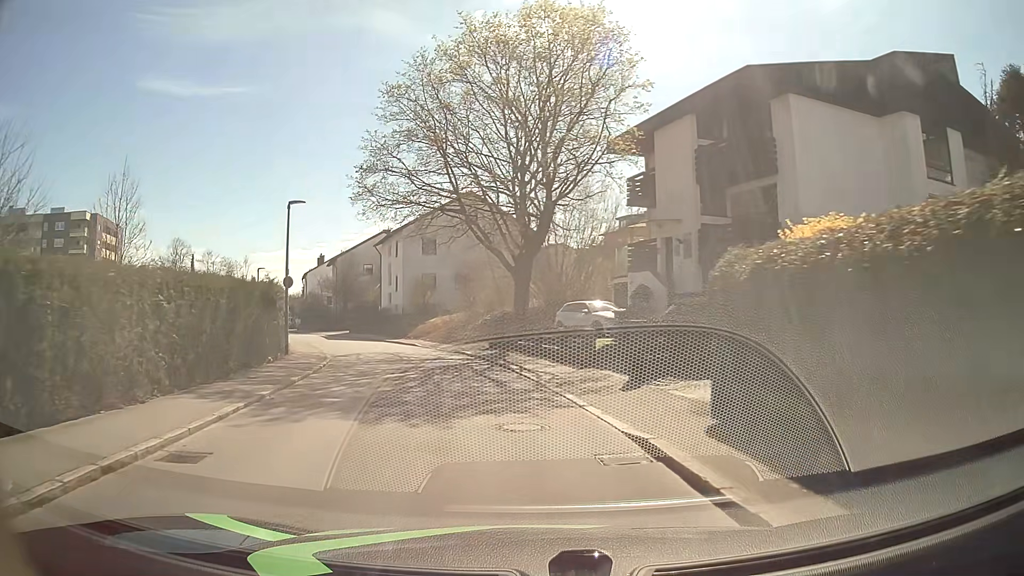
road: residential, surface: asphalt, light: Day
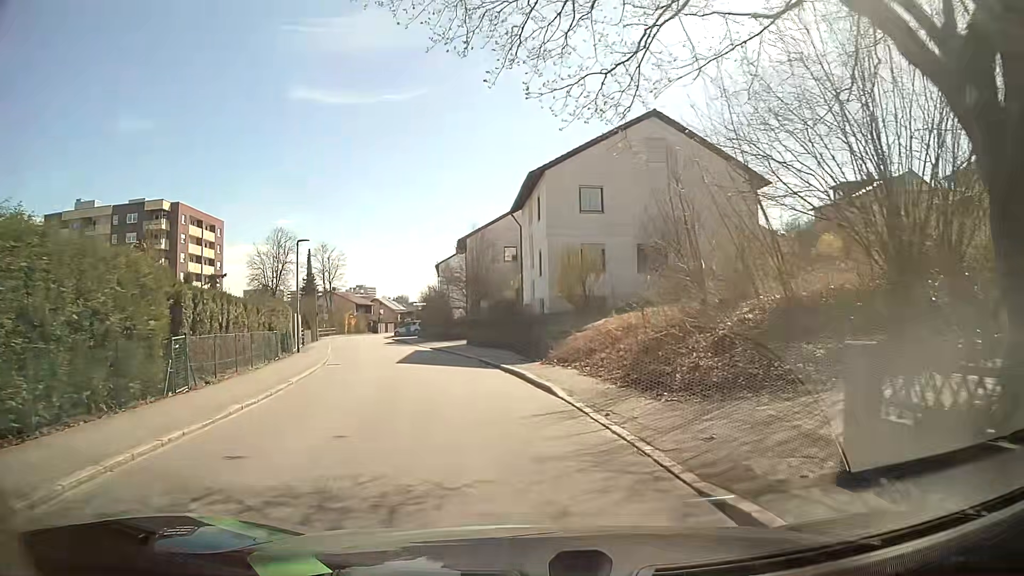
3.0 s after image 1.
(-2.8, +22.1) m; -15°
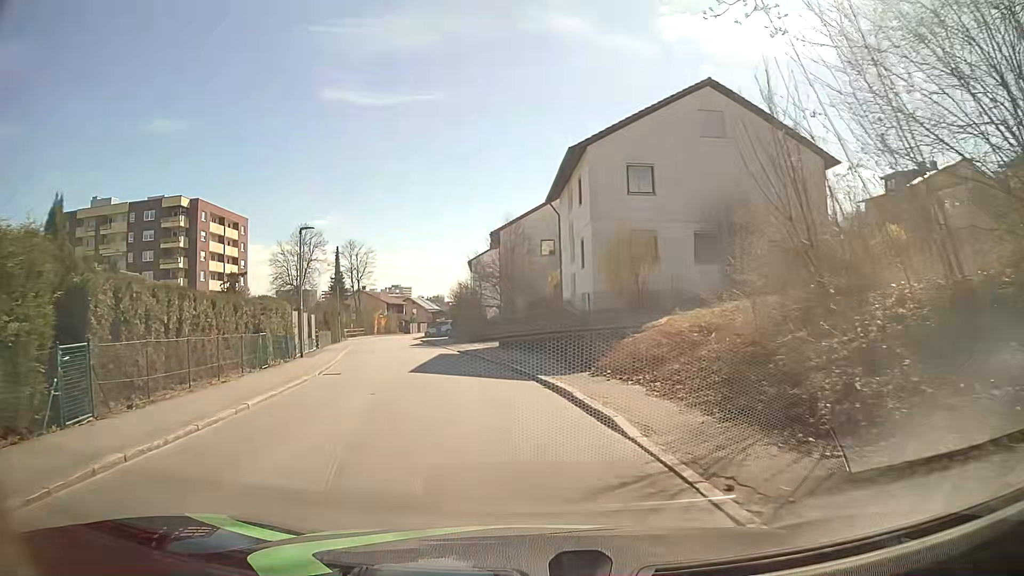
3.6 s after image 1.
(-0.1, +4.5) m; -3°
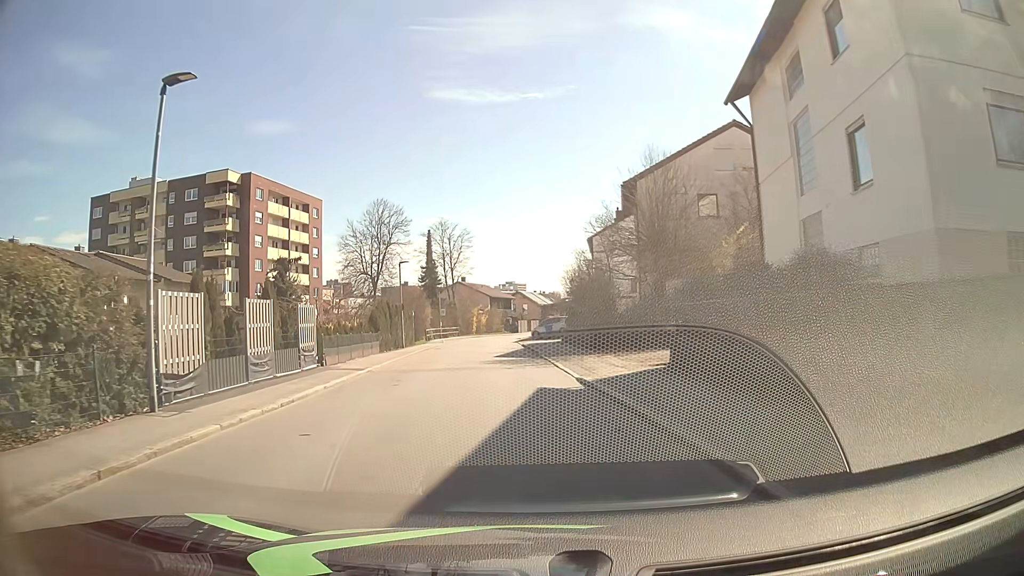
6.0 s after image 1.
(-1.9, +17.9) m; -10°
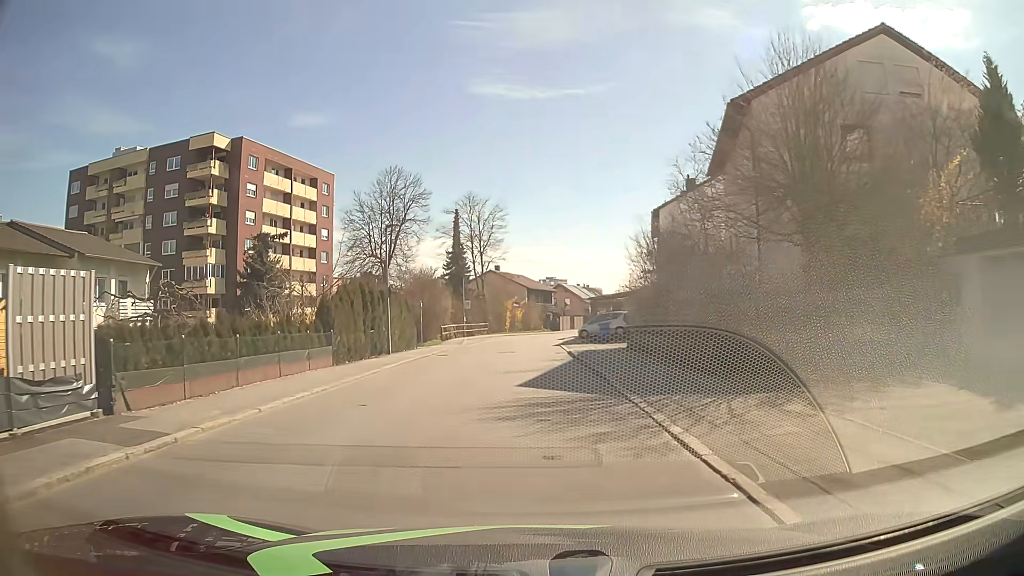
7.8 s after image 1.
(-0.4, +13.6) m; -3°
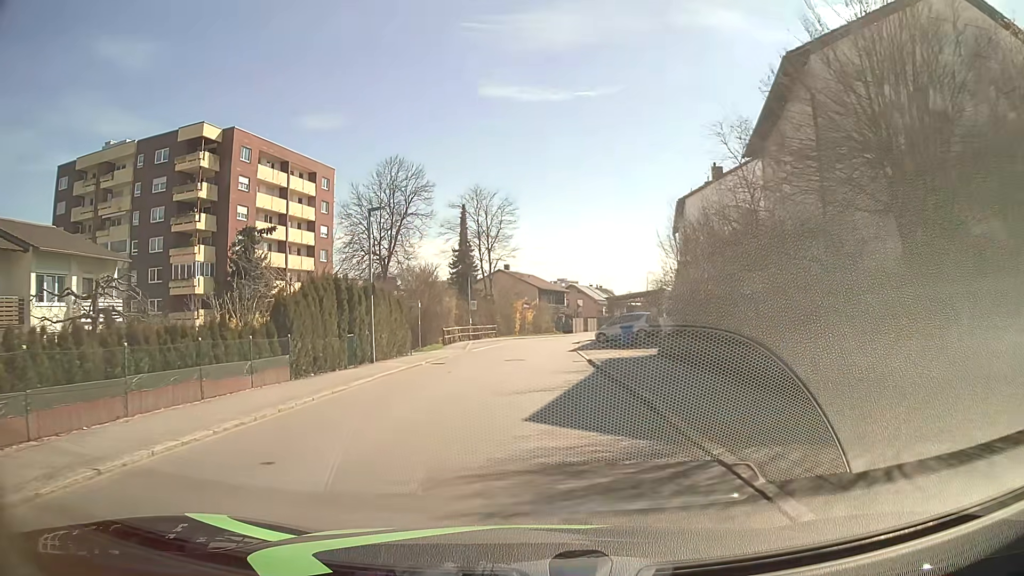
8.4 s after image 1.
(0.0, +4.5) m; 0°
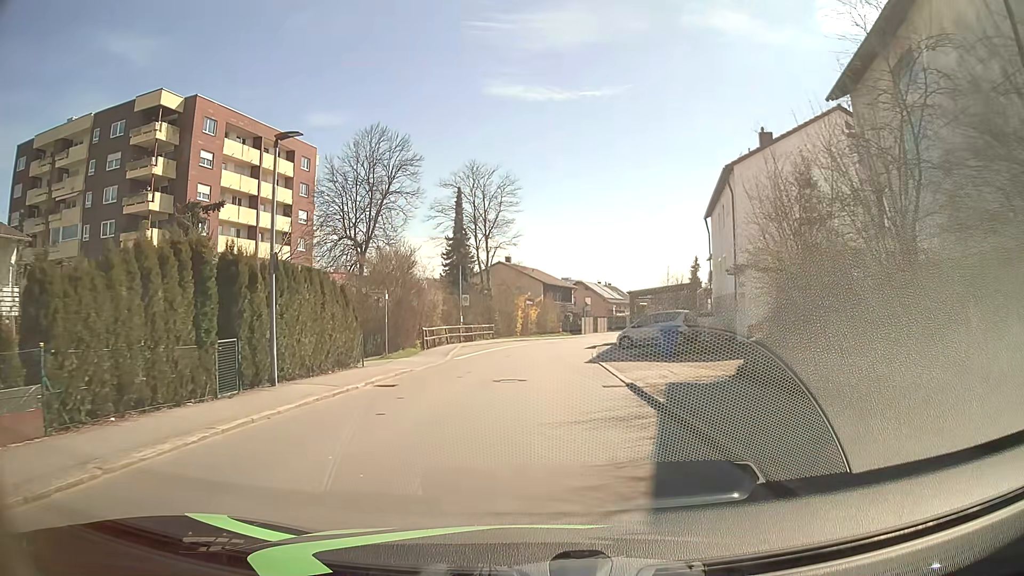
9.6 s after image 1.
(-0.2, +9.0) m; -1°
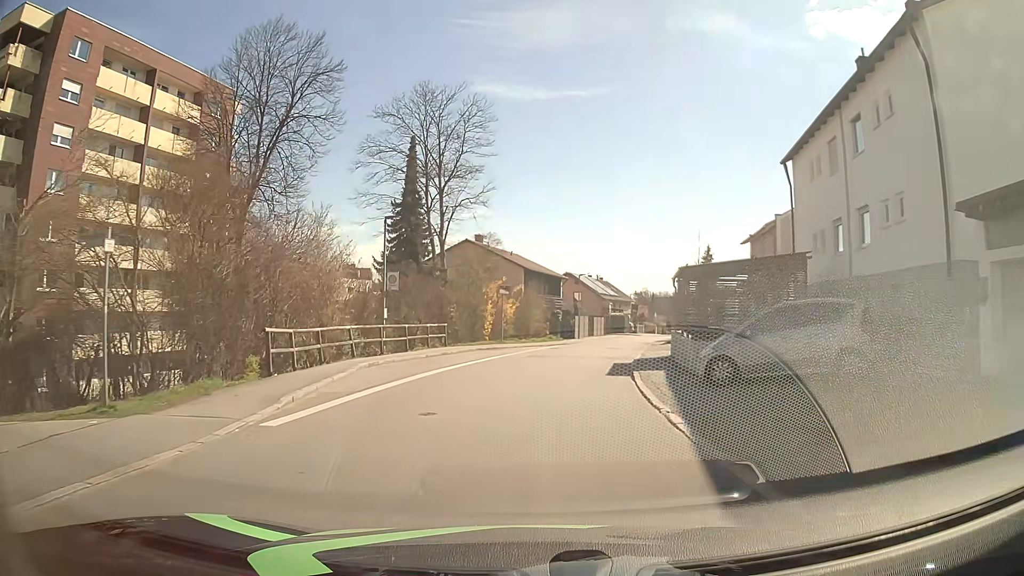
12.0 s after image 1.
(+0.1, +17.9) m; +1°
(0, +10) (+1, +20) (+3, +30) (+5, +40) (+8, +49) (+10, +59) (+14, +68) (+17, +78) (+19, +87) (+22, +97) m
